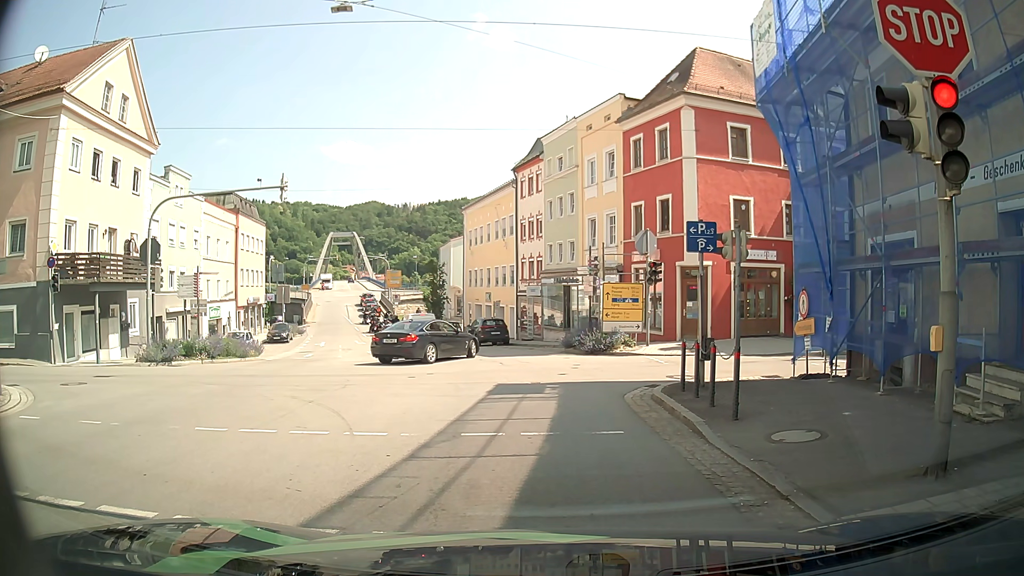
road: tertiary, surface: asphalt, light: Day
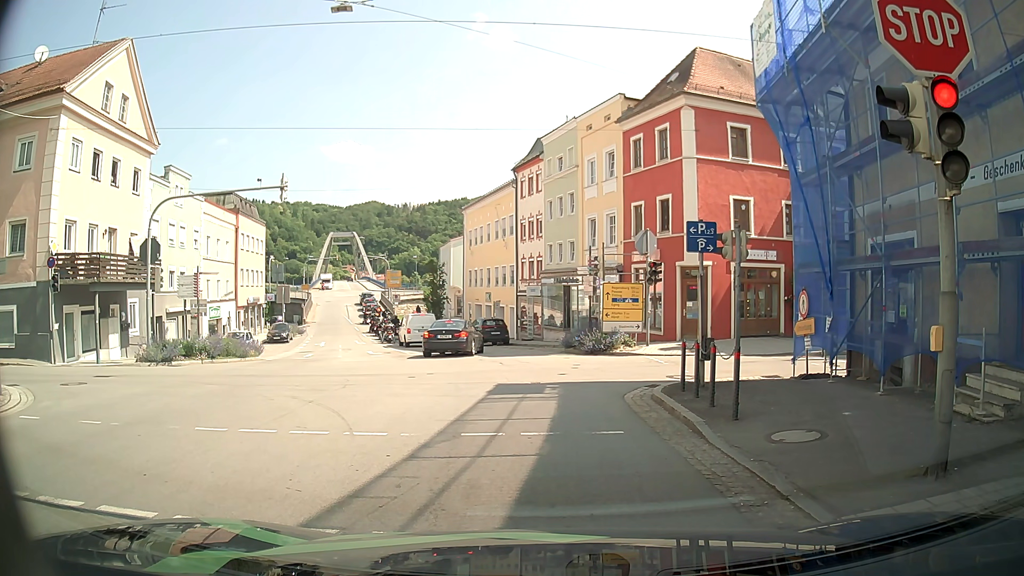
(0.0, 0.0) m; 0°
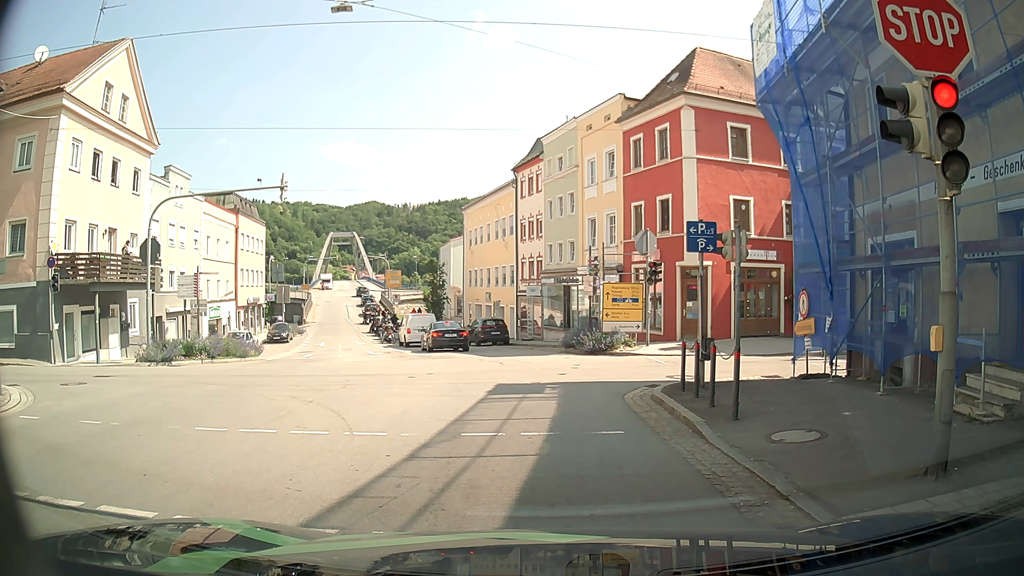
(0.0, 0.0) m; 0°
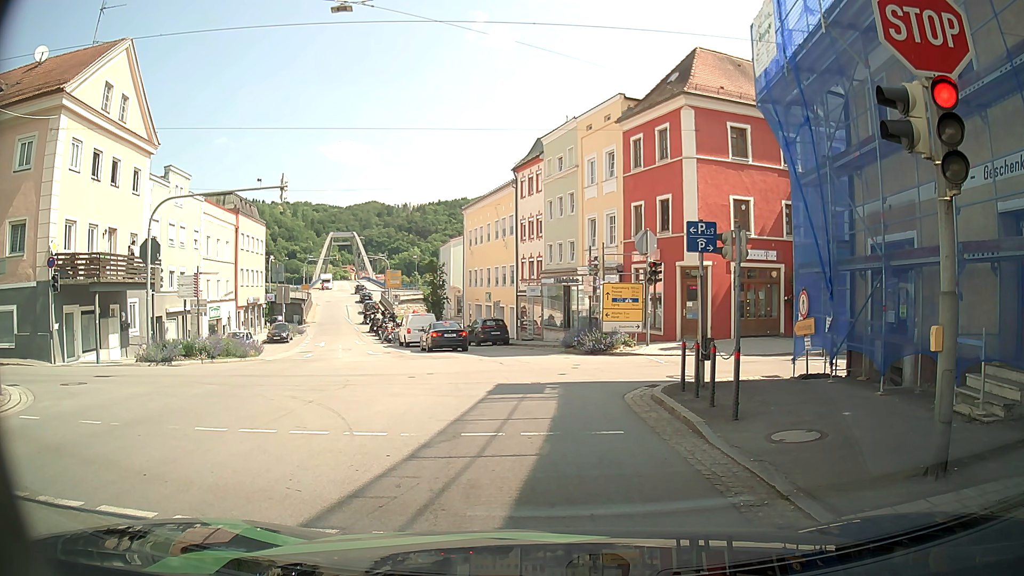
(0.0, 0.0) m; 0°
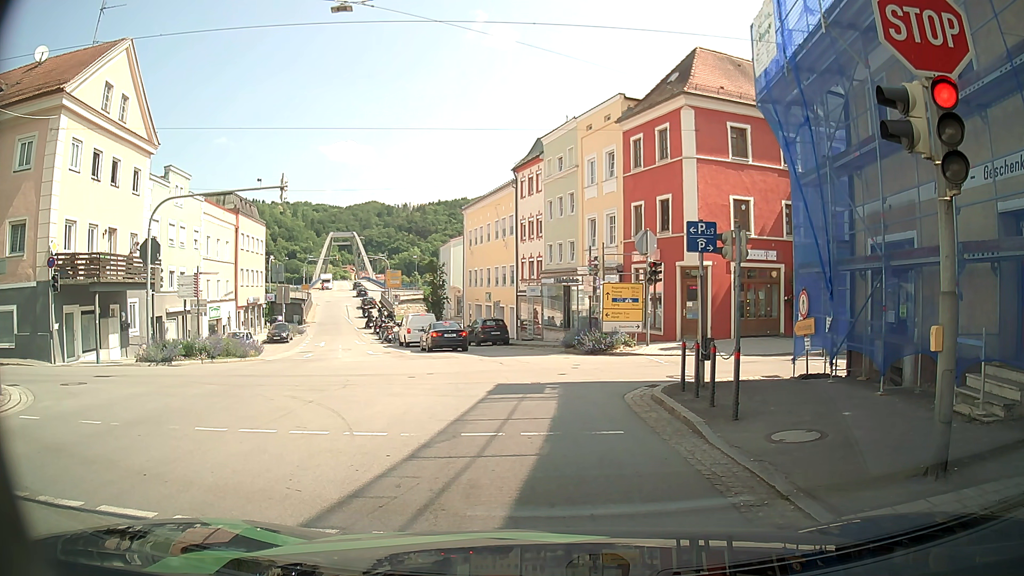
(0.0, 0.0) m; 0°
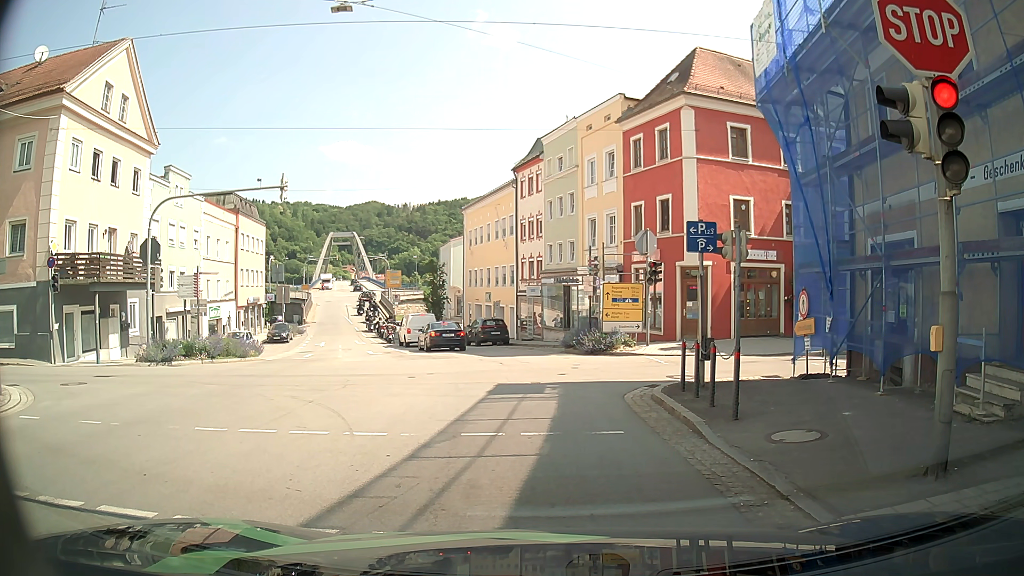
(0.0, 0.0) m; 0°
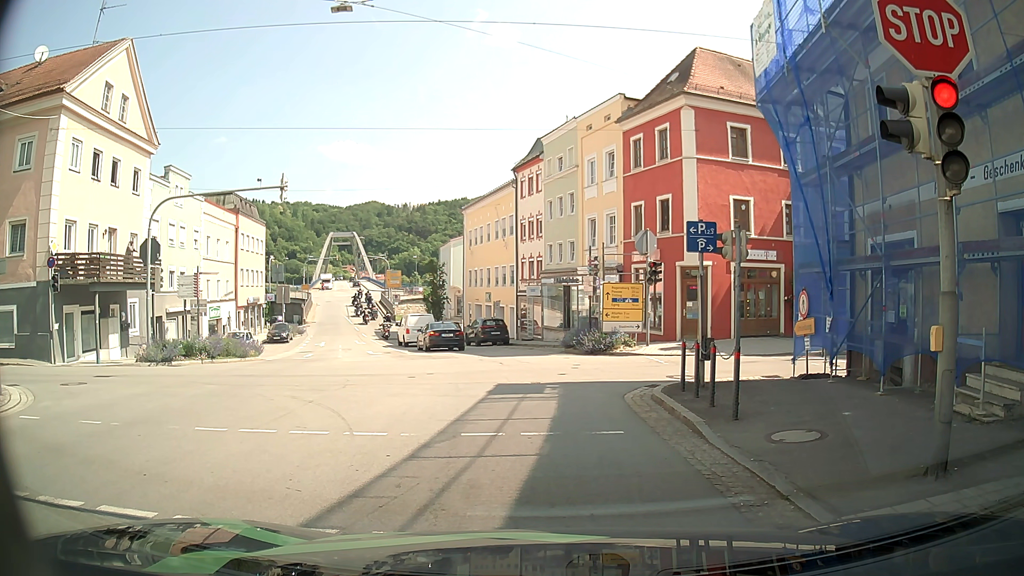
(0.0, 0.0) m; 0°
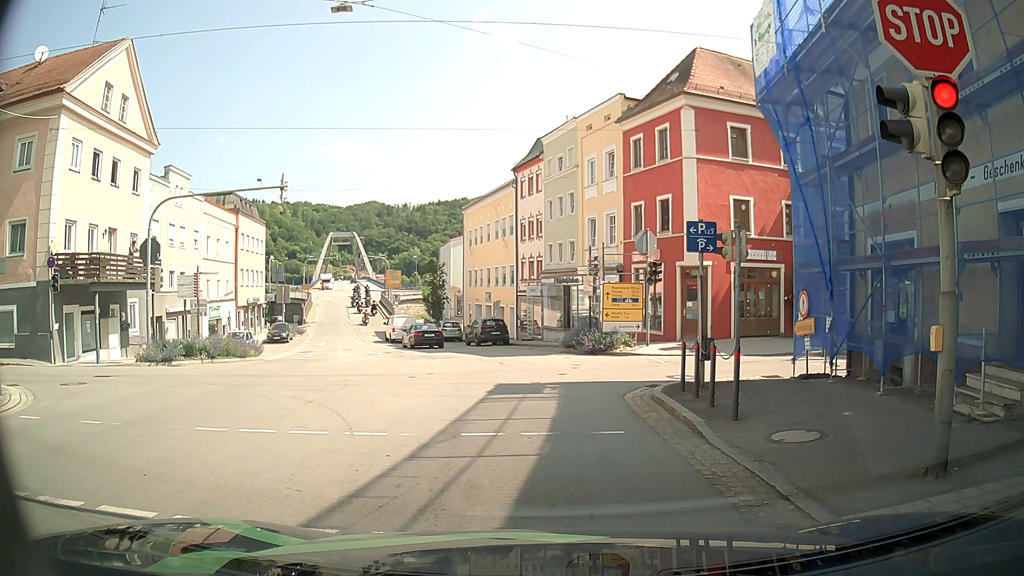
(0.0, 0.0) m; 0°
(+1, +10) (0, +20) (-2, +30) (-4, +39) (-7, +49) (-10, +59) (-13, +68) (-16, +78) (-18, +87) (-20, +97) m
